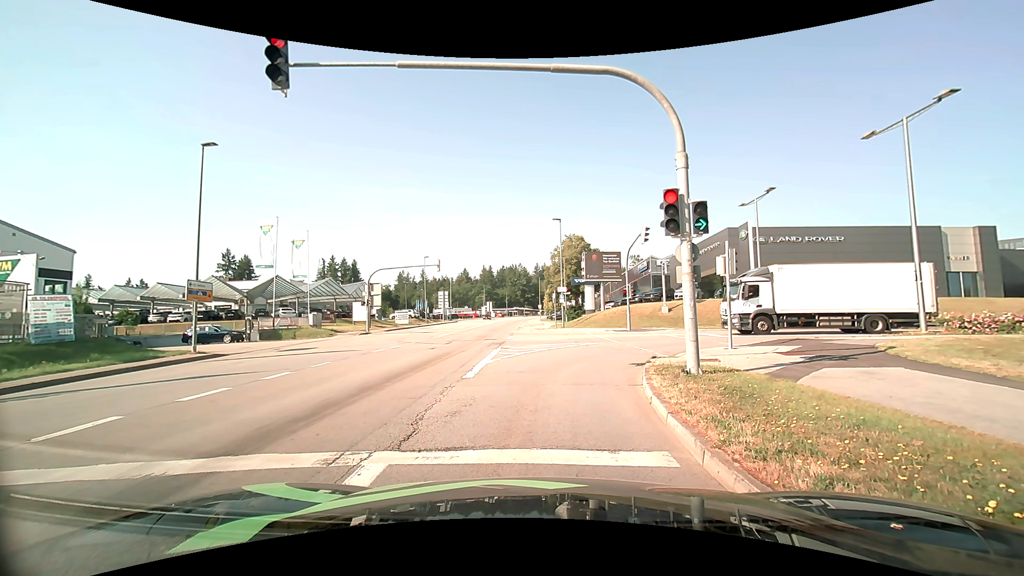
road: tertiary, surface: asphalt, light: Day
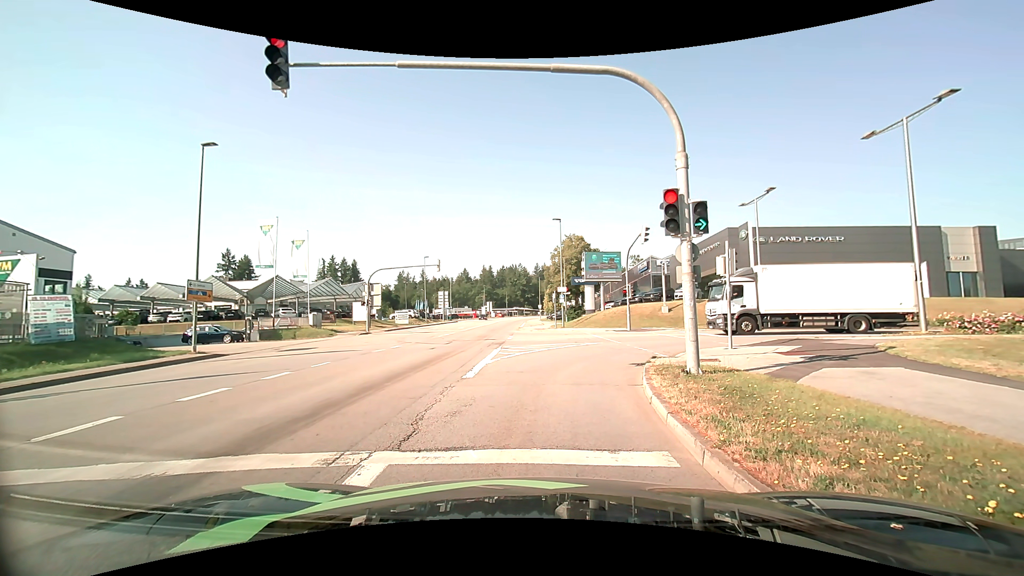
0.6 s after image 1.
(0.0, 0.0) m; 0°
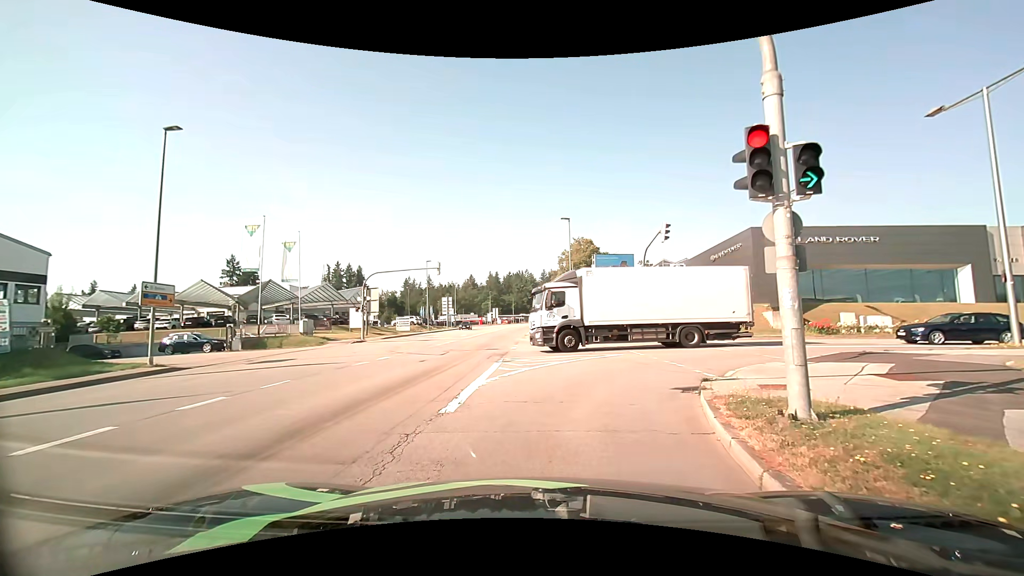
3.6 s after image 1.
(-0.1, +3.6) m; -2°
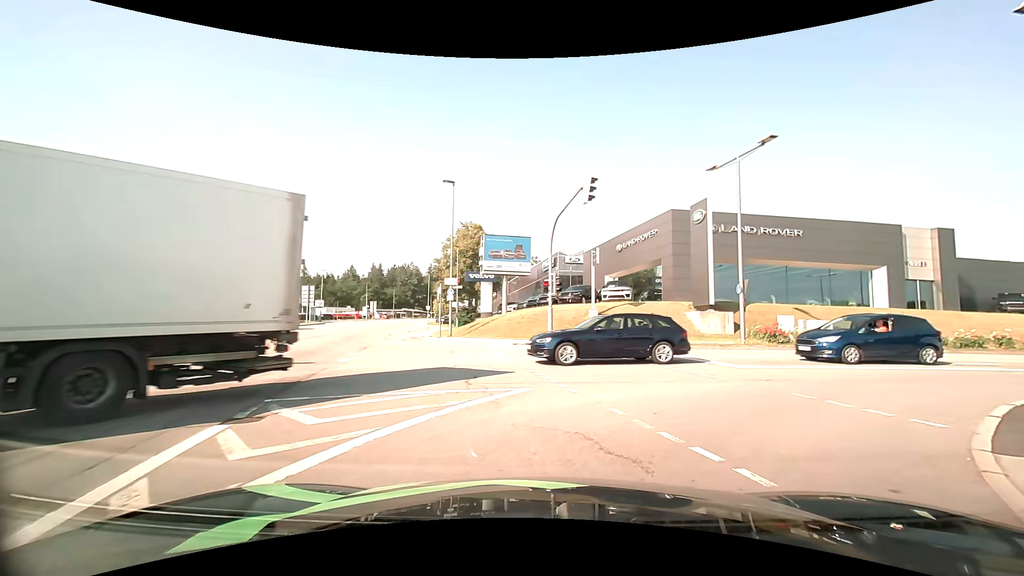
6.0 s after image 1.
(+0.8, +10.6) m; +13°
(+2, +10) (+10, +15) (+20, +18) (+30, +19) (+40, +20) (+50, +21) (+60, +21) (+70, +21) (+80, +20) (+90, +18) m
